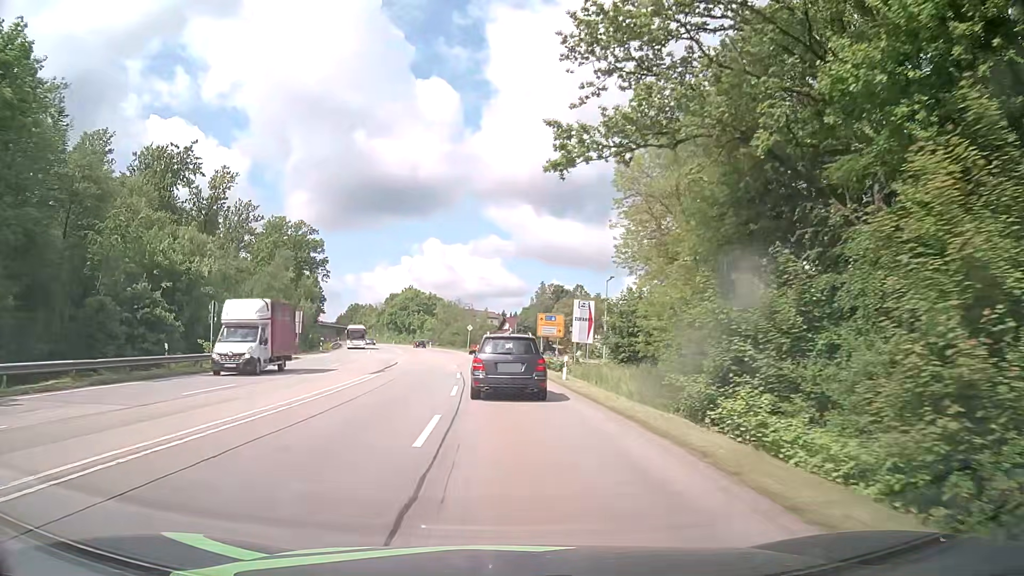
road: secondary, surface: asphalt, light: Day
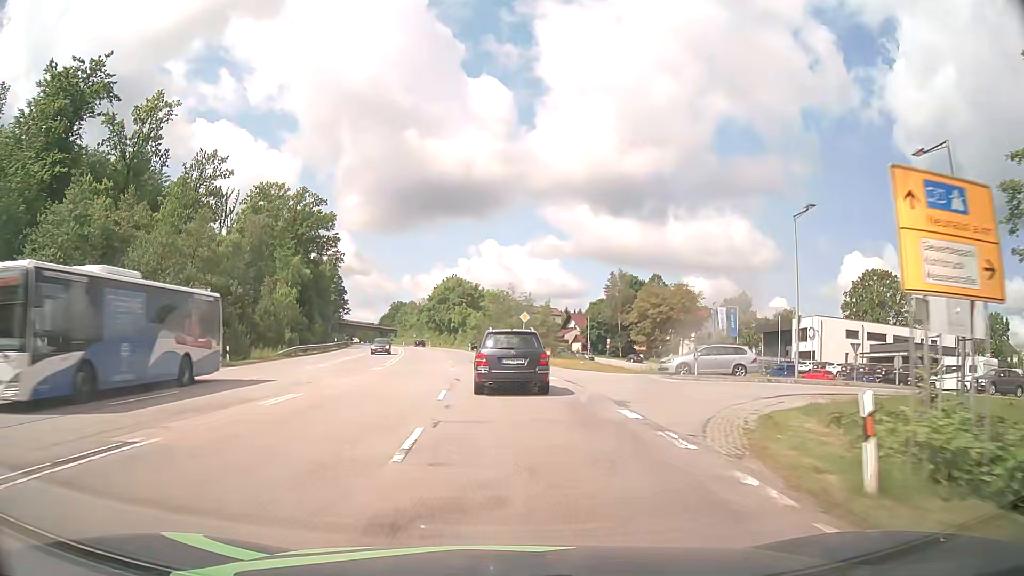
(-1.6, +38.3) m; -5°
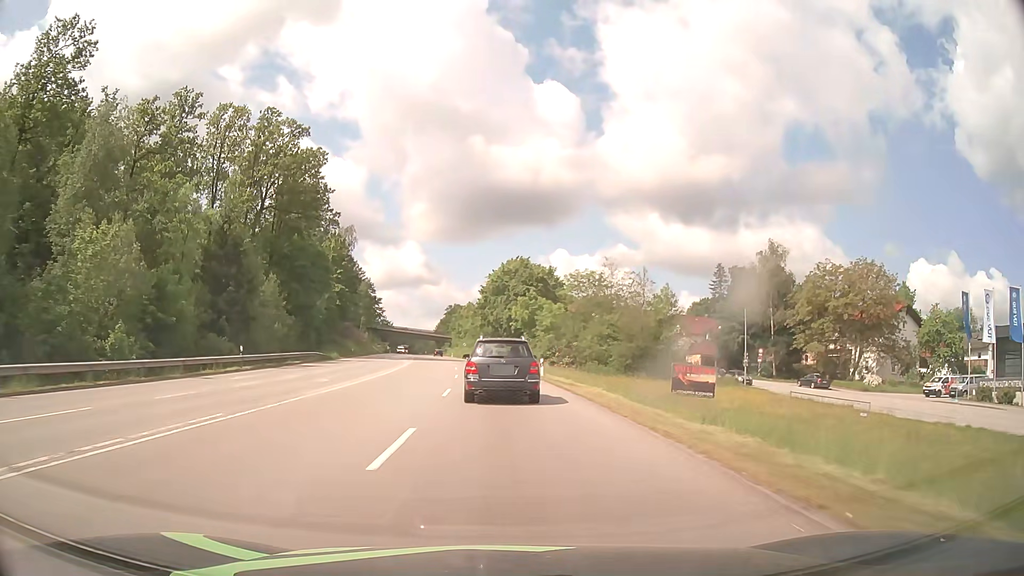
(-2.5, +47.9) m; -6°
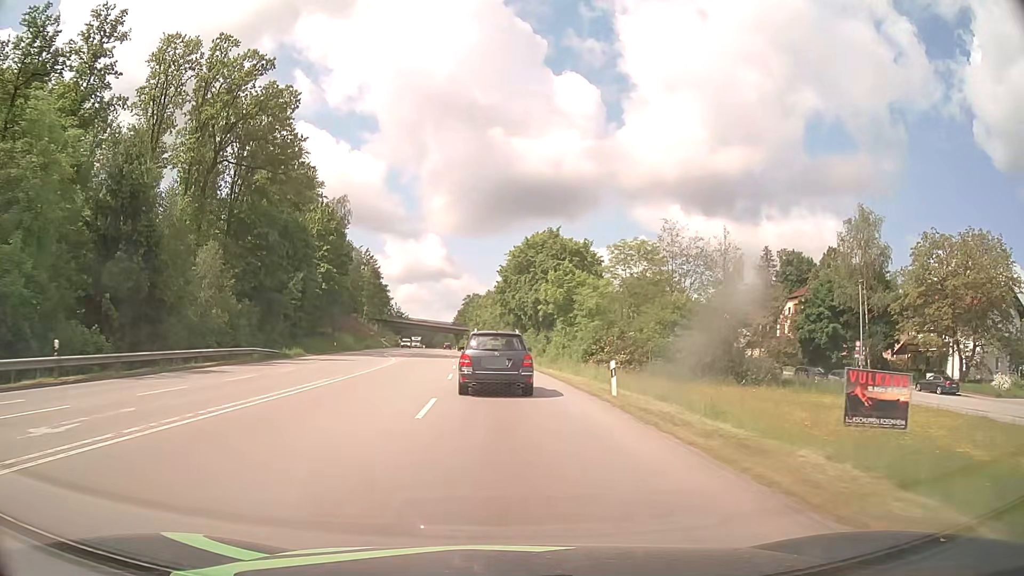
(-0.3, +19.2) m; -2°
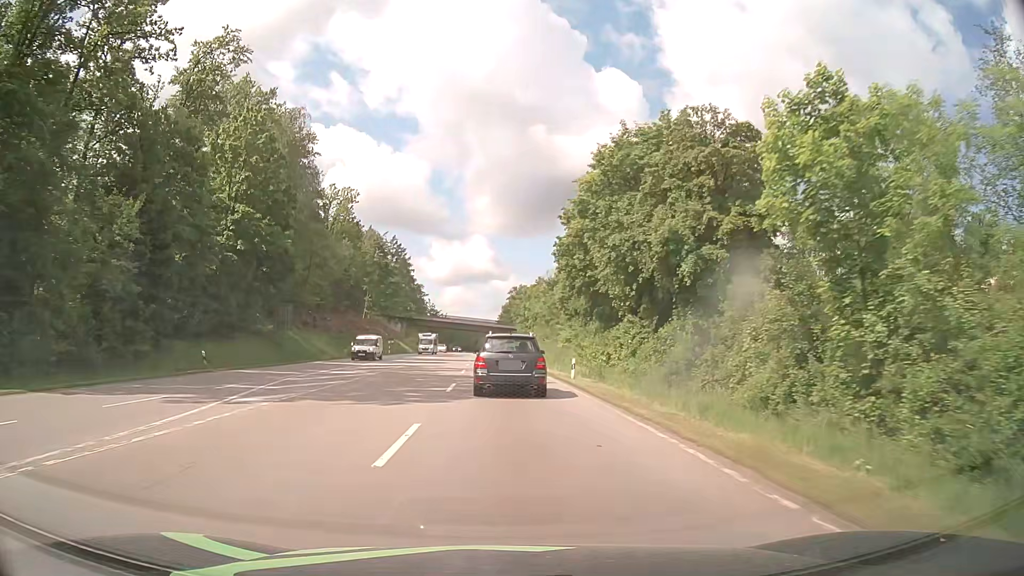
(-1.5, +39.1) m; -4°
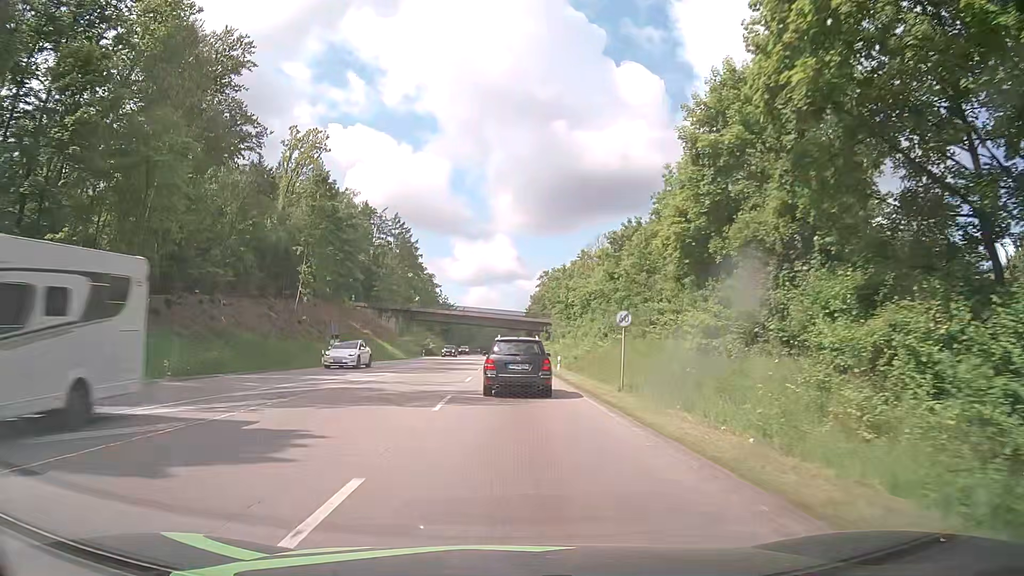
(-0.9, +40.3) m; -2°
(0, +10) (0, +20) (-1, +30) (-1, +40) (-2, +50) (-2, +60) (-3, +70) (-3, +80) (-4, +90) (-4, +100) m
